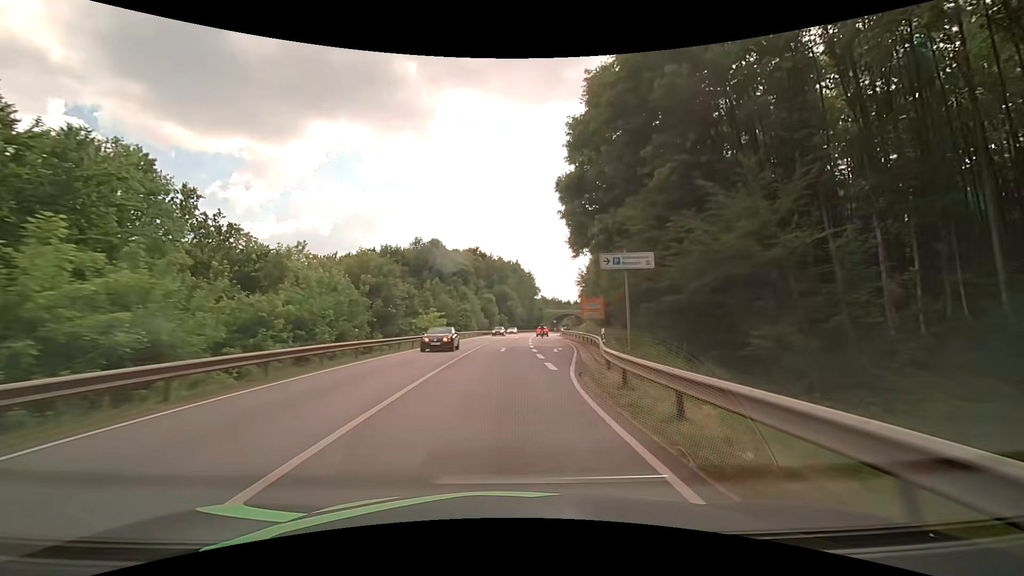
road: primary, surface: asphalt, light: Day
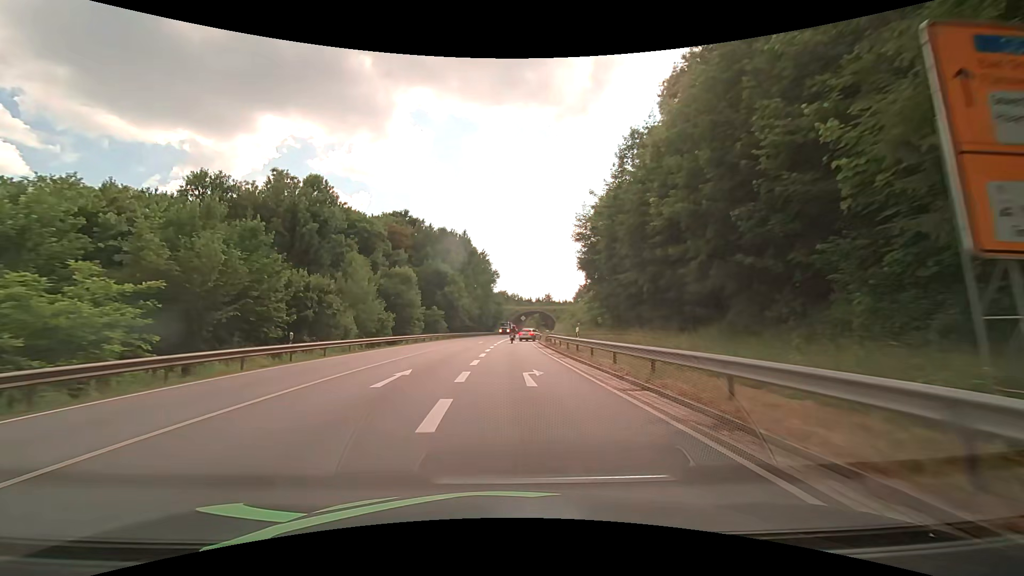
(+3.0, +51.0) m; +5°
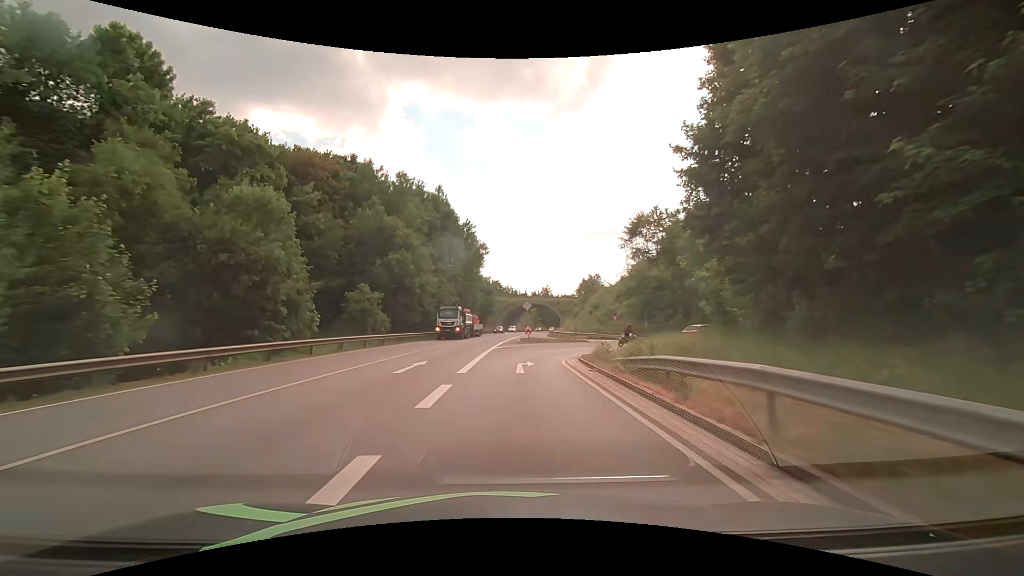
(+0.3, +33.7) m; +1°
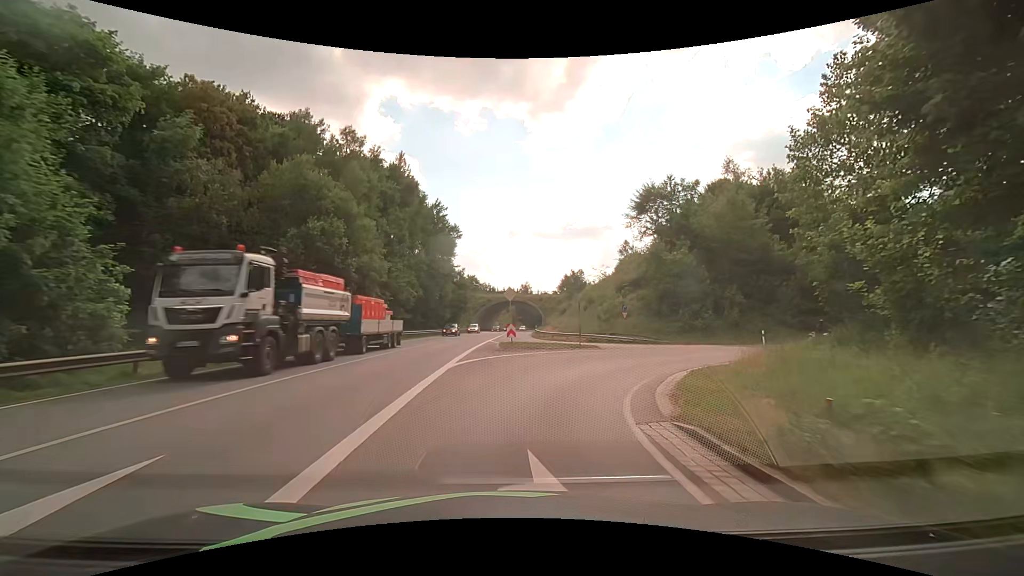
(+0.2, +13.5) m; +2°
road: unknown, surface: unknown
(+1, +10) (+5, +19) (+12, +26) (+21, +30) (+30, +33) (+40, +37) (+48, +42) (+56, +49) (+62, +57) (+66, +66) m
